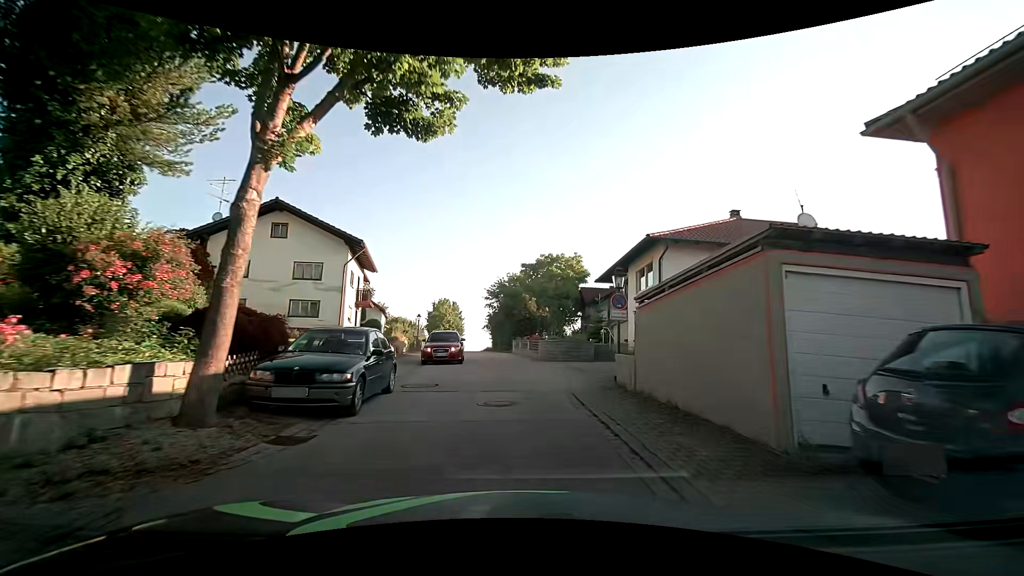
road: tertiary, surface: asphalt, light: Day
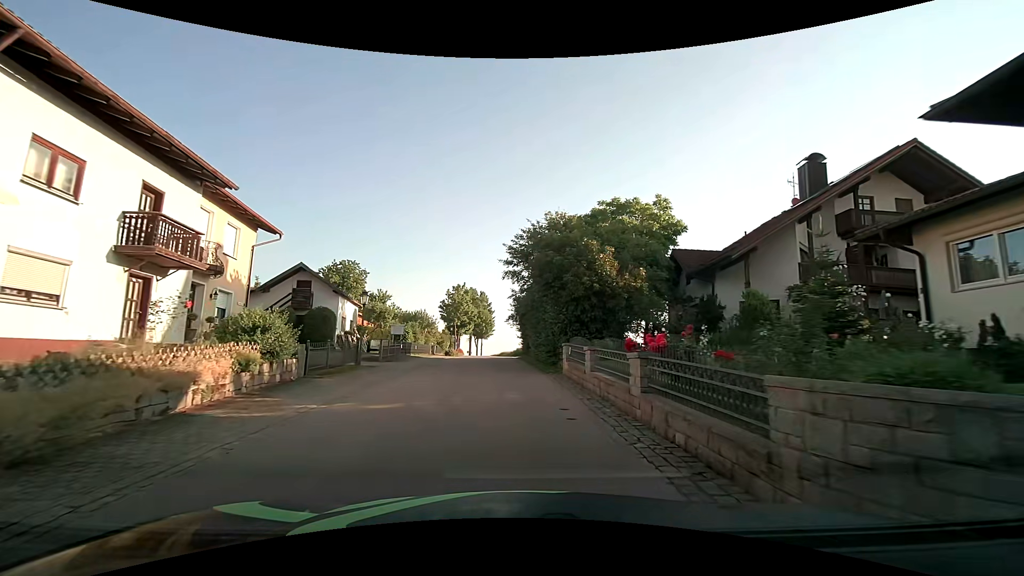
(-0.5, +22.3) m; -4°
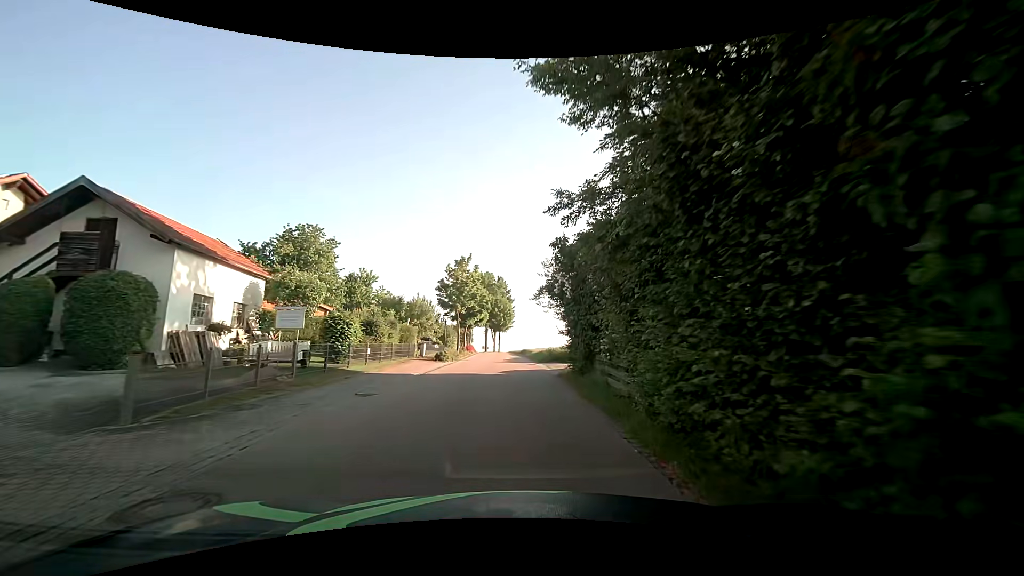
(-0.6, +18.1) m; -3°
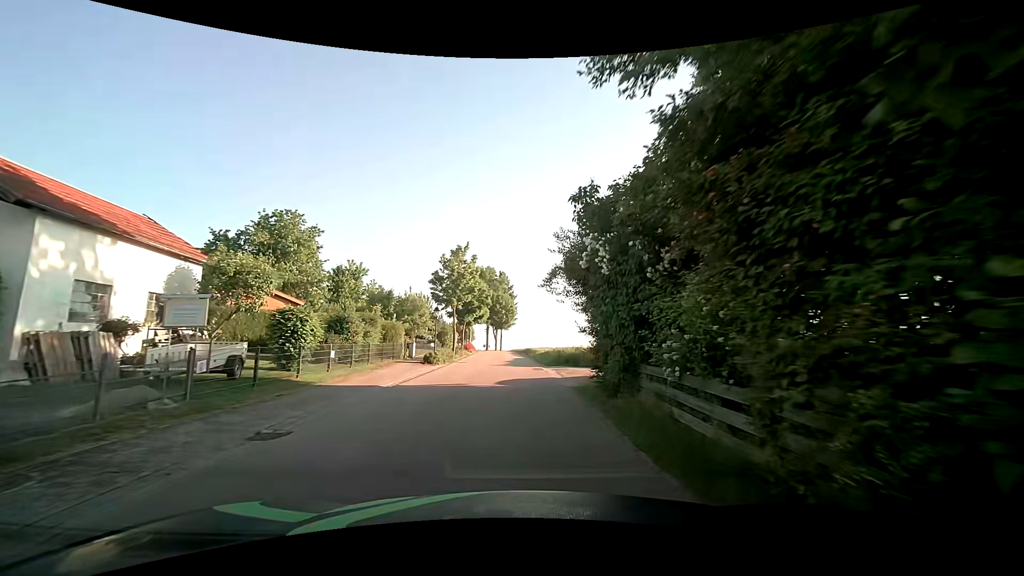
(0.0, +4.6) m; 0°
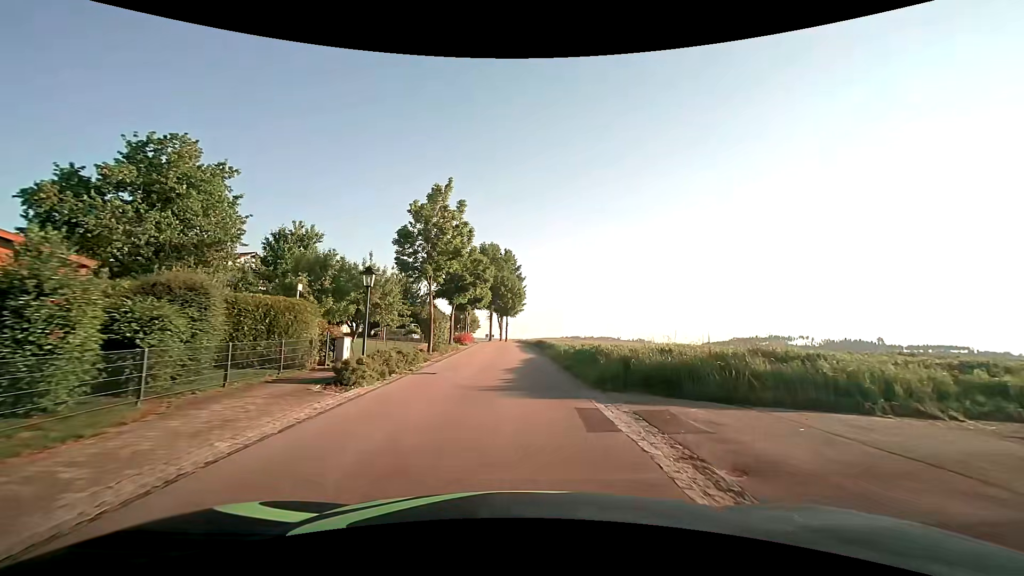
(-0.1, +13.9) m; -1°
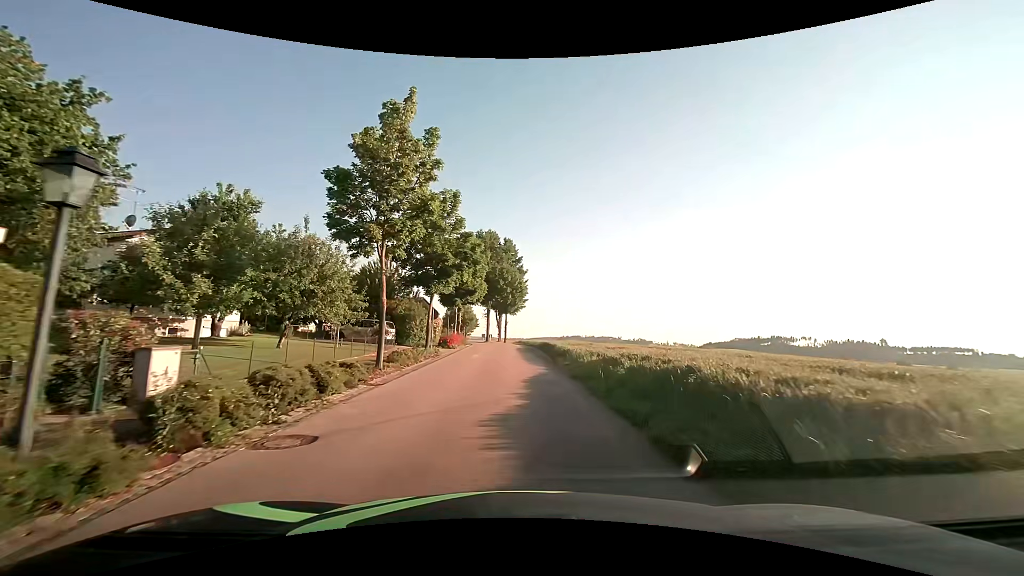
(+0.1, +9.3) m; +1°
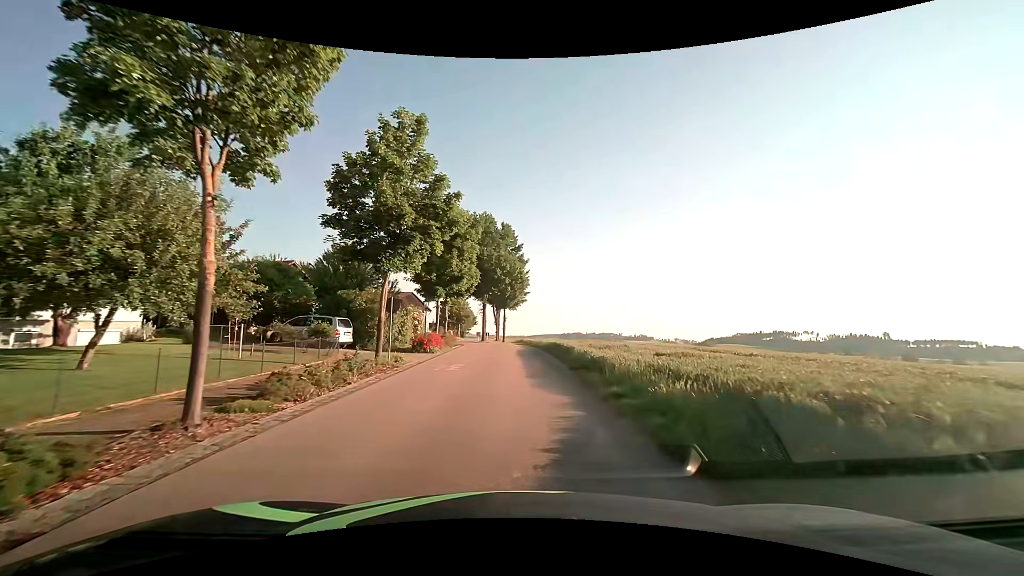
(0.0, +9.2) m; -1°
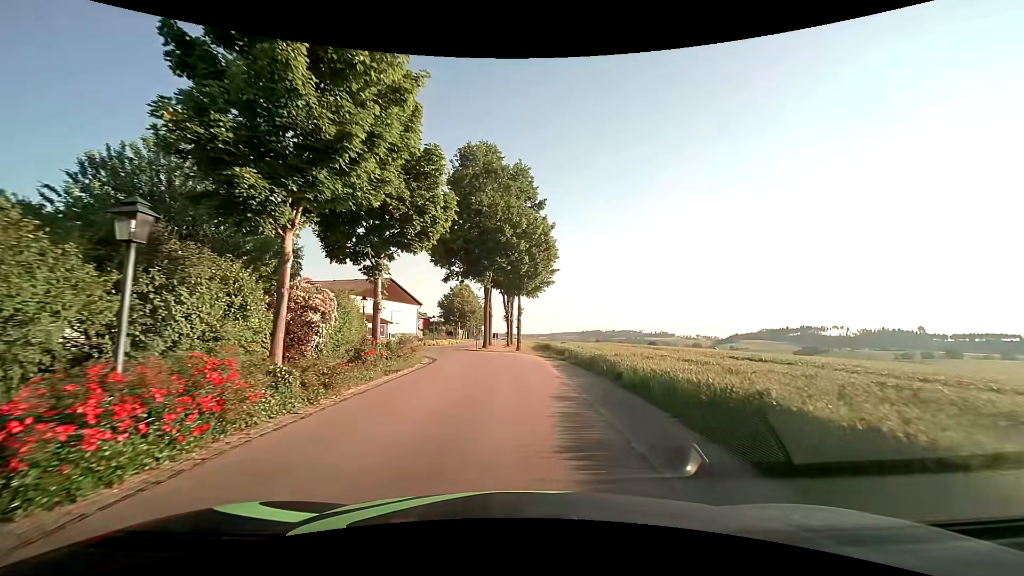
(-0.1, +22.8) m; -1°
(0, +10) (-1, +20) (-3, +30) (-6, +39) (-5, +49) (-4, +59) (-3, +69) (-3, +79) (-3, +89) (-4, +99) m
